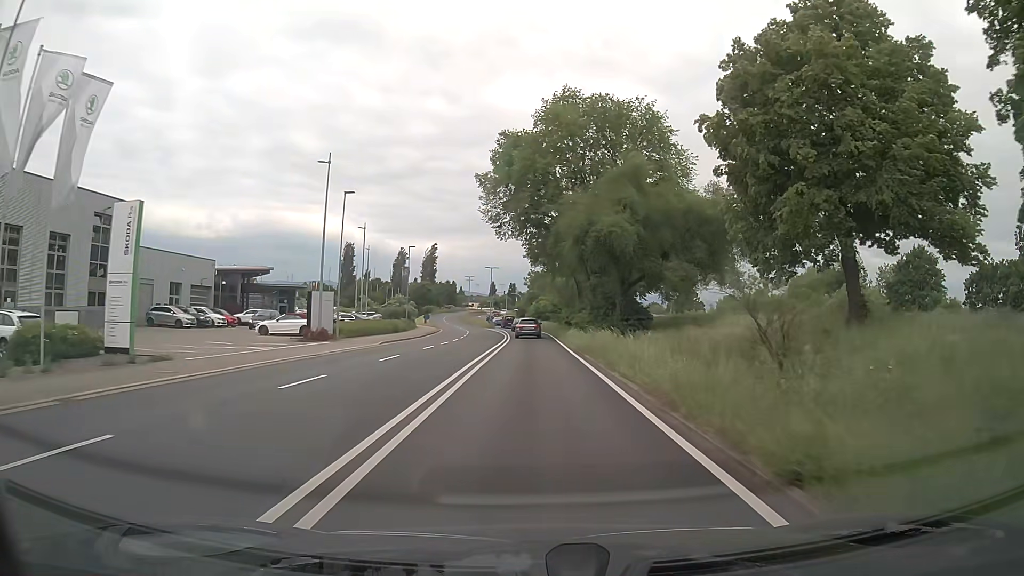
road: primary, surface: asphalt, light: Day
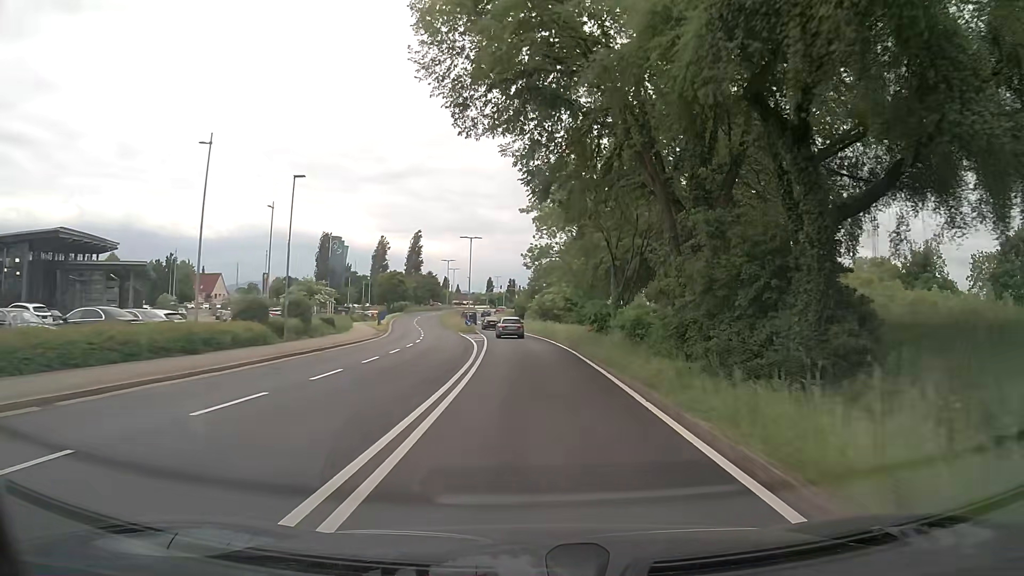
(+0.1, +34.0) m; 0°
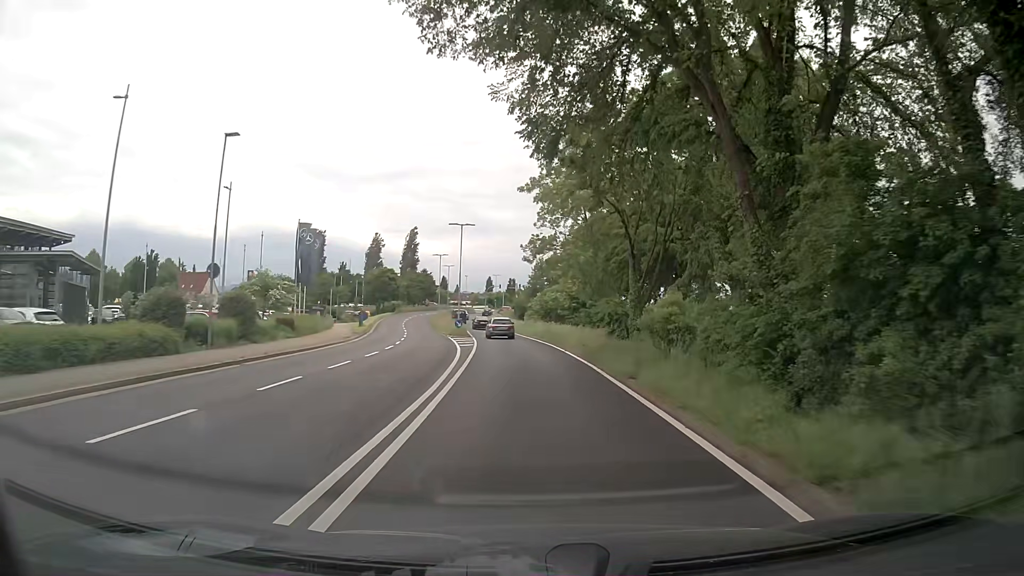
(0.0, +8.5) m; 0°
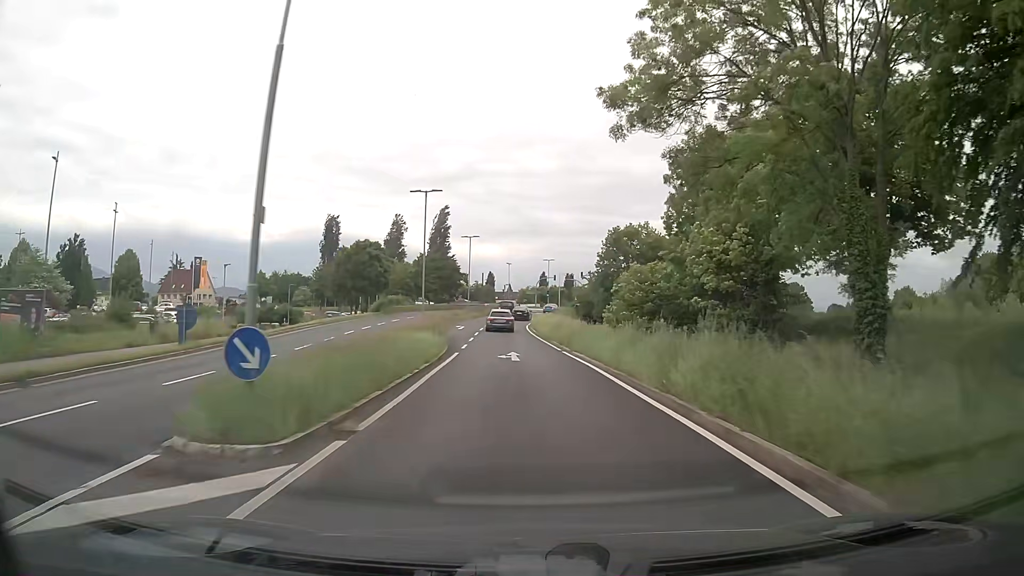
(-1.6, +42.4) m; -5°
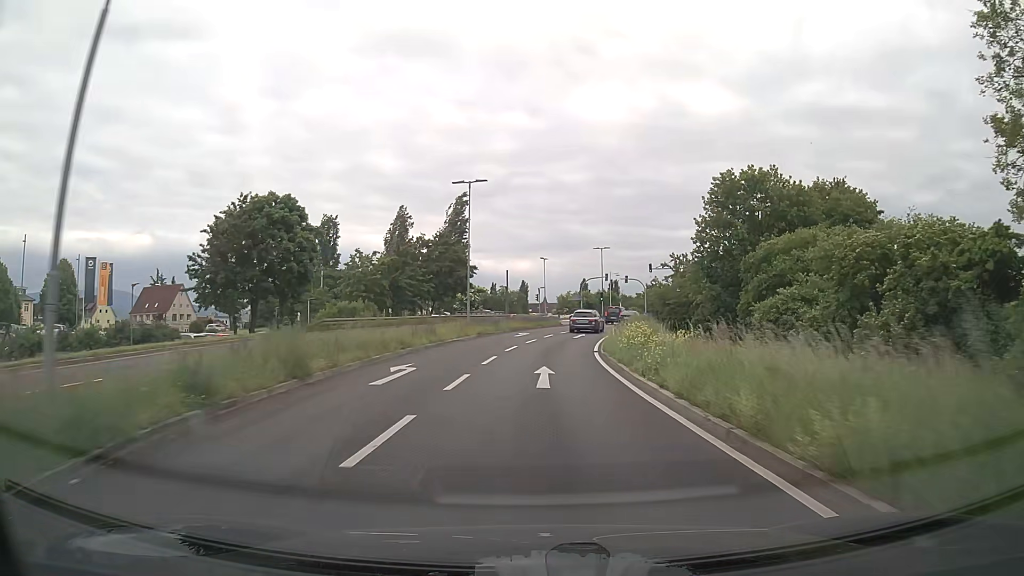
(-1.2, +33.9) m; -3°
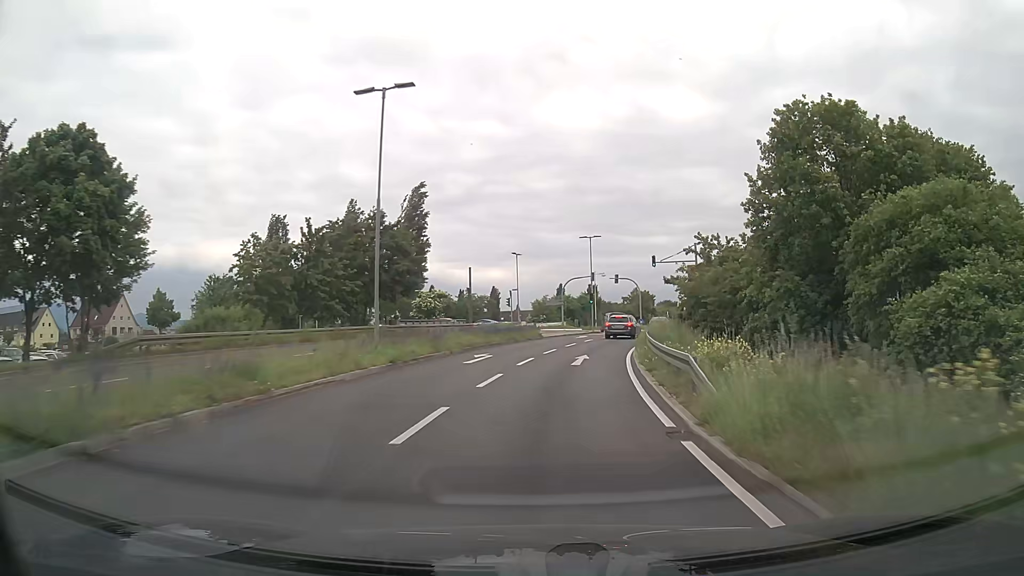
(+0.3, +16.7) m; +2°
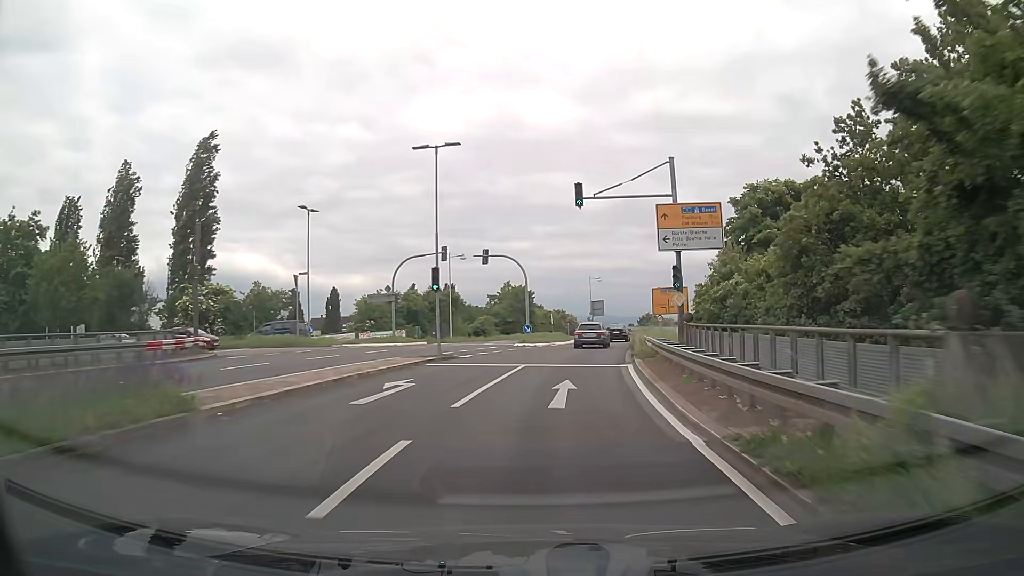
(+3.1, +32.4) m; +12°
